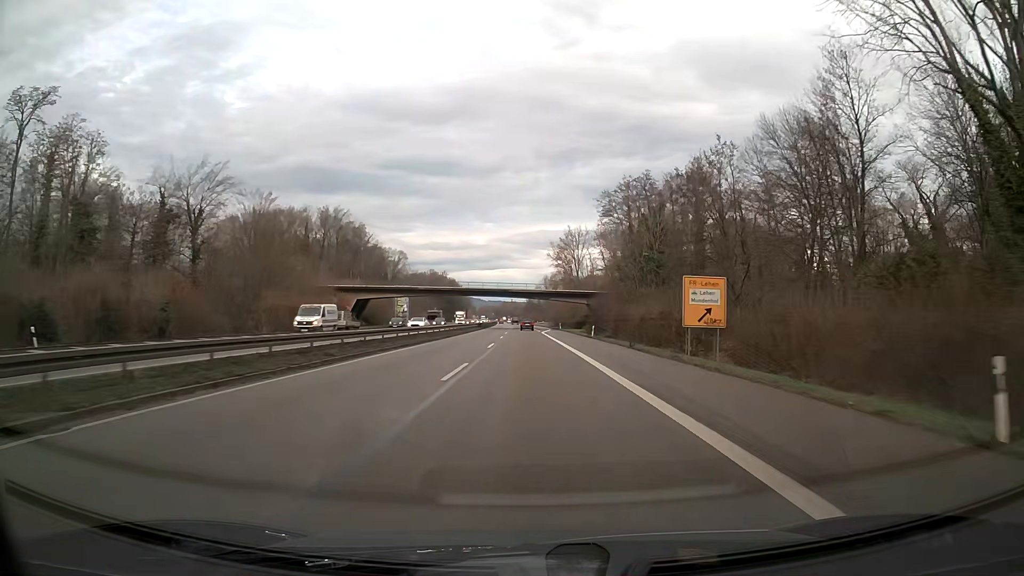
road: trunk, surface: asphalt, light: Day
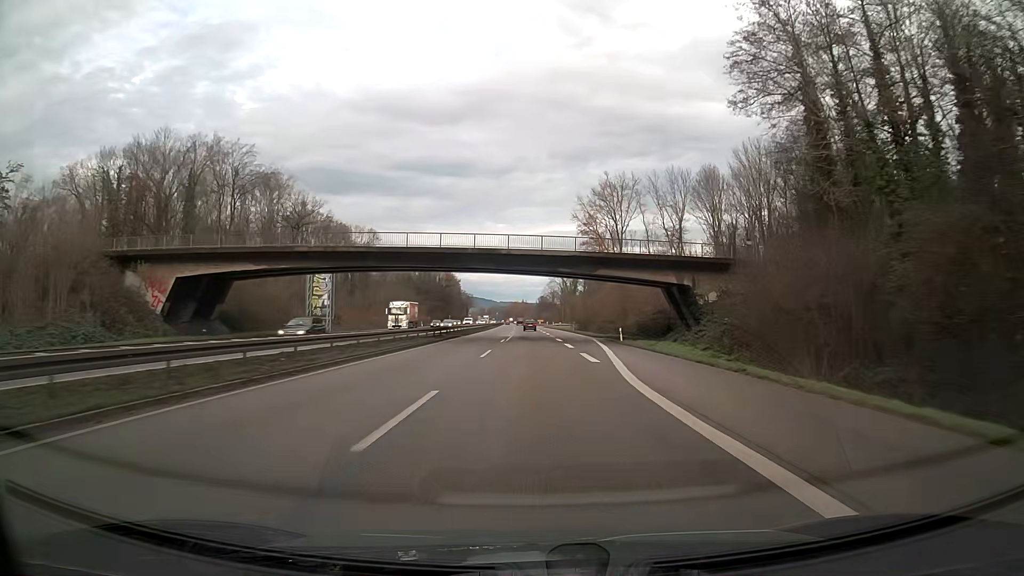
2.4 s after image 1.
(-0.6, +63.2) m; -1°
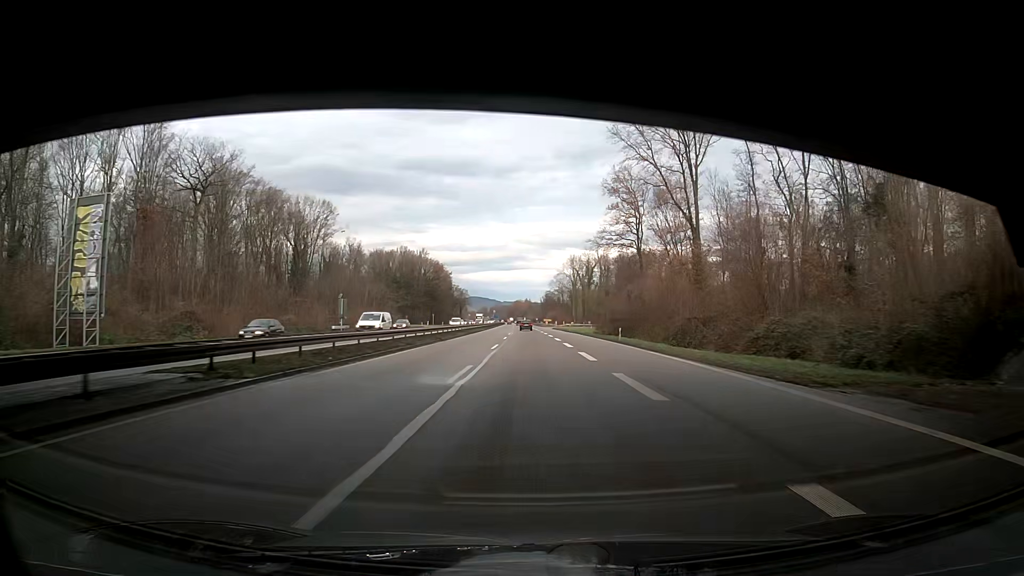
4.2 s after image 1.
(-0.2, +47.4) m; -1°
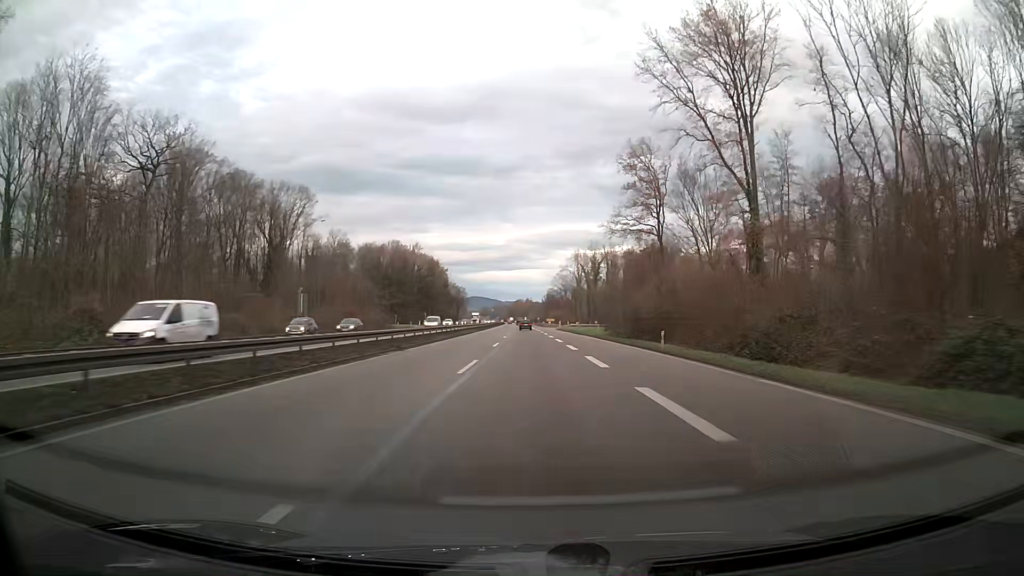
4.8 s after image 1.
(0.0, +15.8) m; 0°
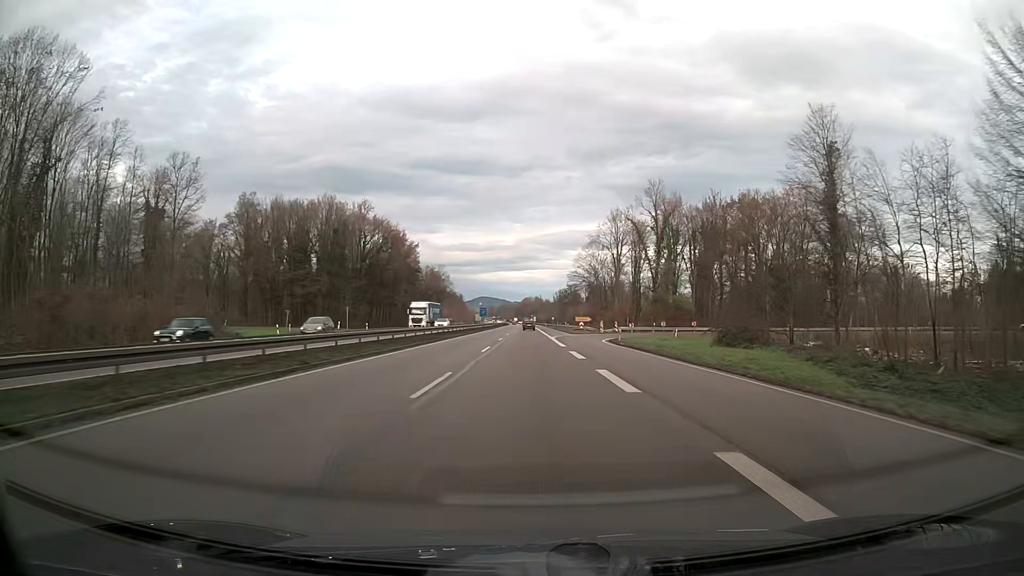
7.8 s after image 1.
(-0.1, +79.0) m; 0°
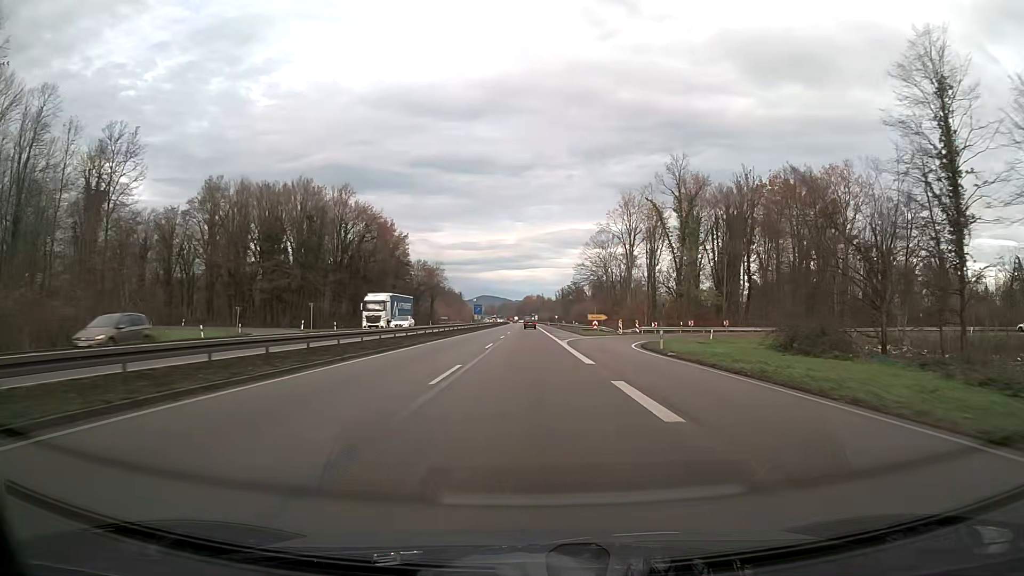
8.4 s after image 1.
(0.0, +15.8) m; 0°
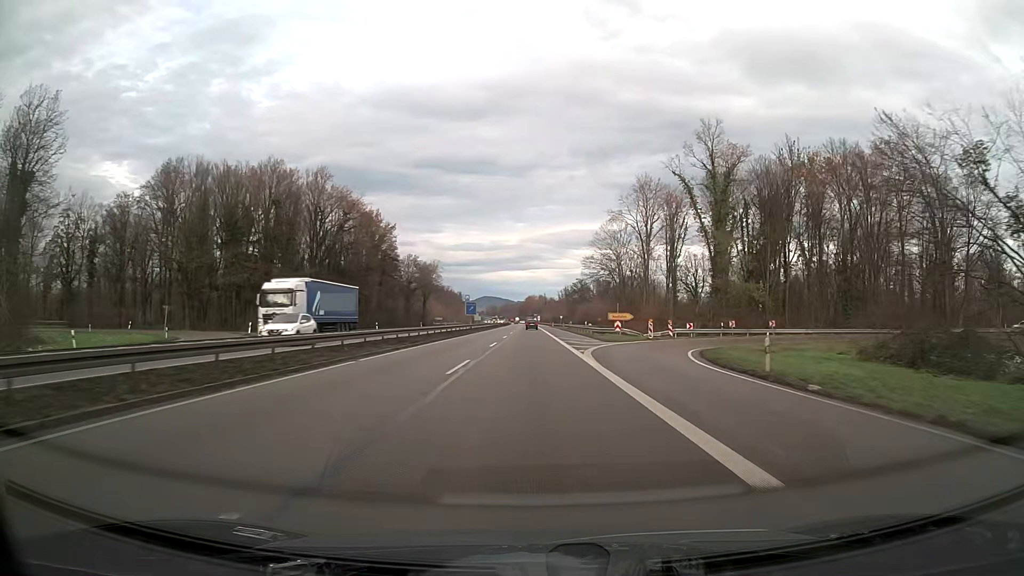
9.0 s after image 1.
(0.0, +15.8) m; 0°
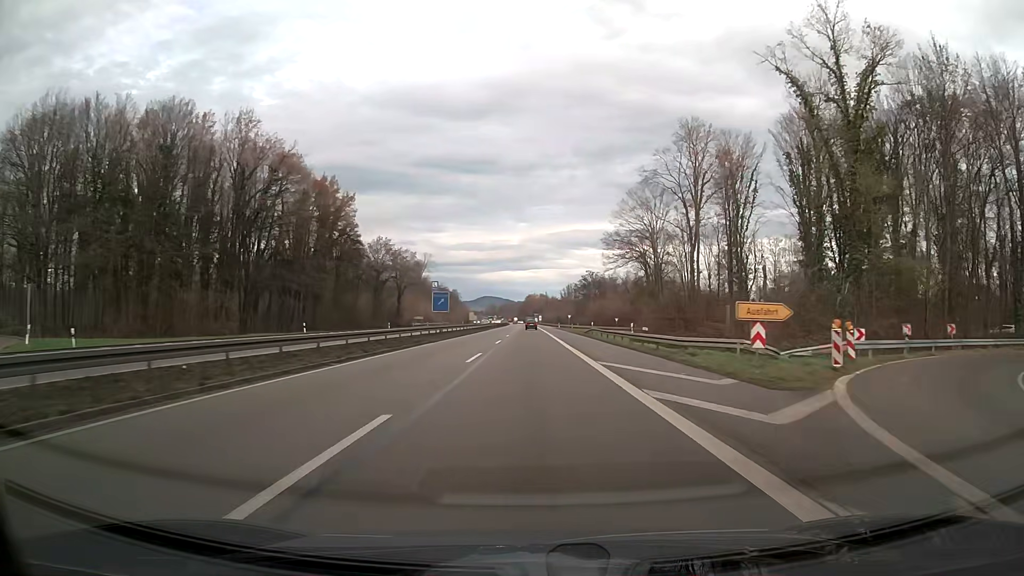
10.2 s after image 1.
(0.0, +31.6) m; 0°
(0, +10) (0, +20) (0, +30) (0, +40) (0, +50) (0, +60) (0, +70) (0, +80) (0, +90) (0, +100) m
